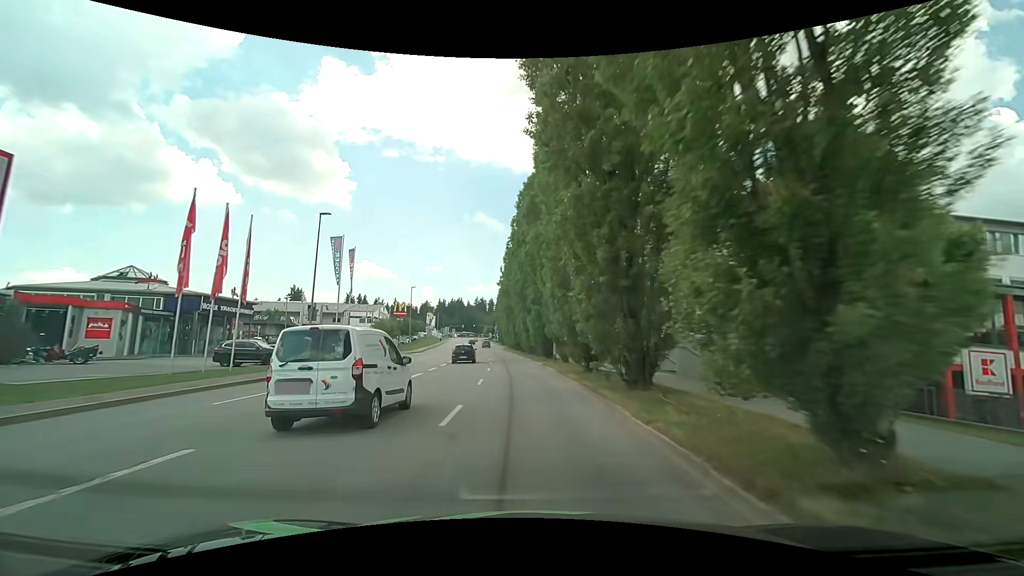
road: tertiary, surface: asphalt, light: Day
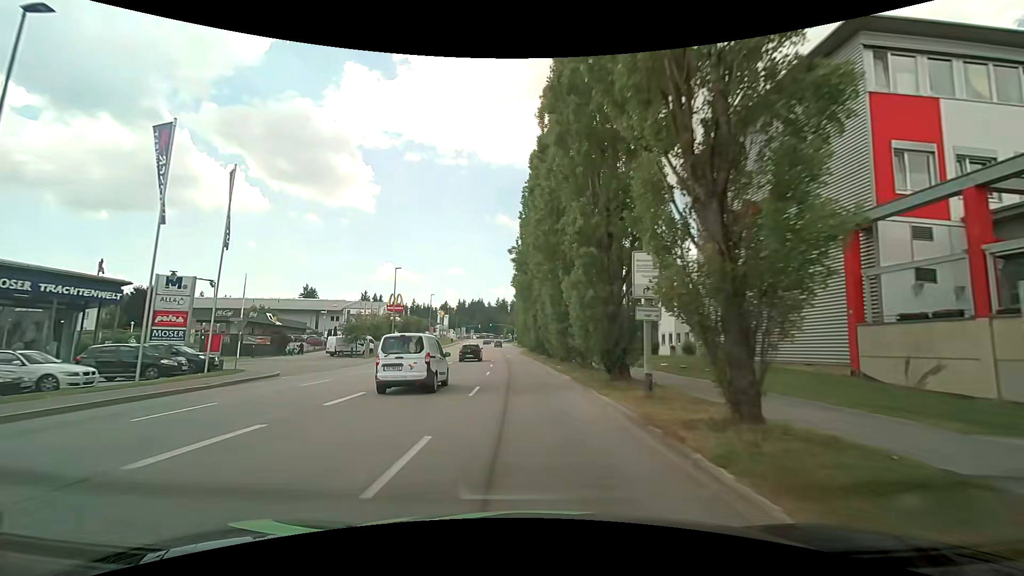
(-0.9, +22.2) m; -5°
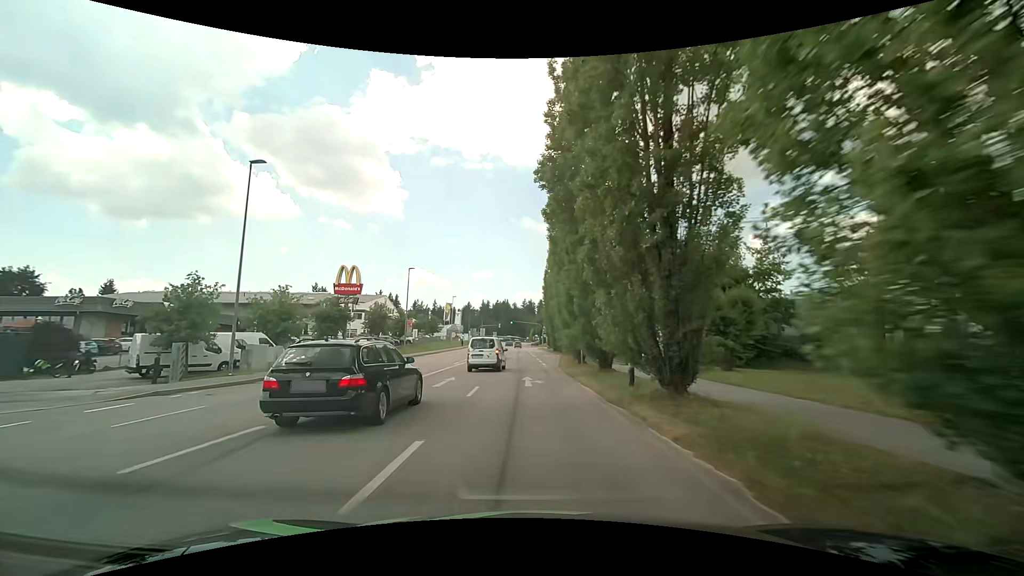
(-0.6, +36.5) m; -2°
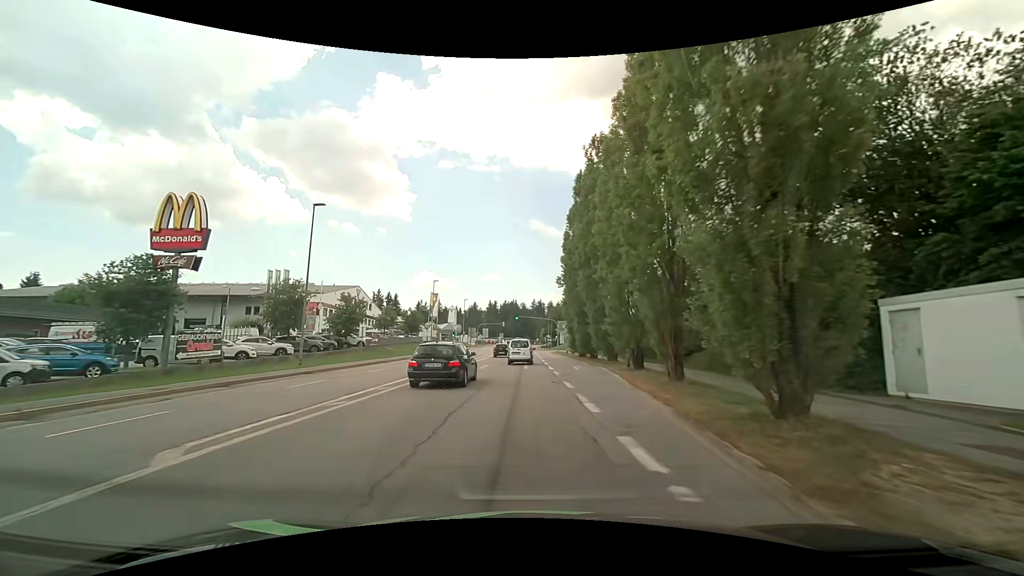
(-0.3, +28.5) m; -1°
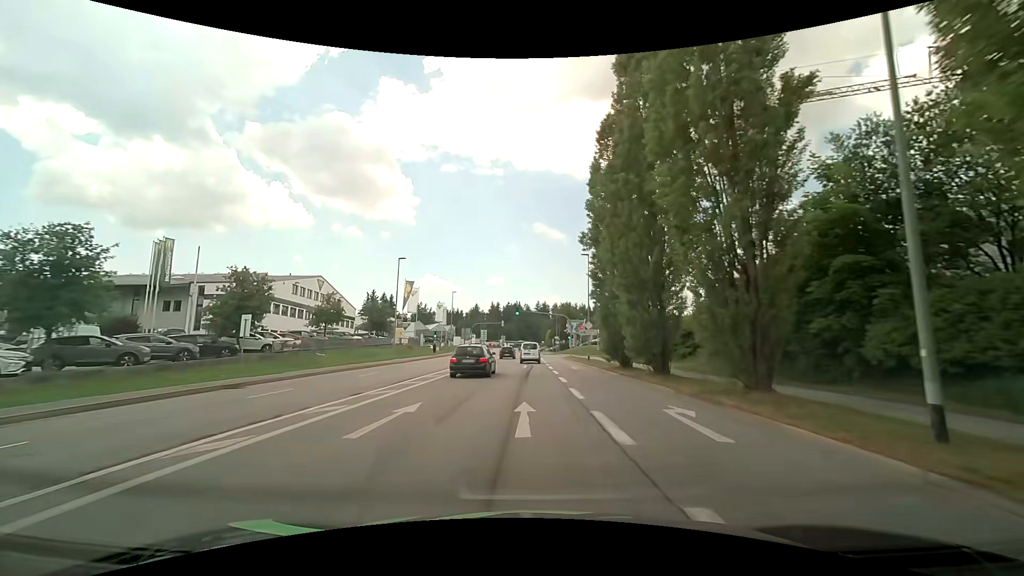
(-0.2, +21.2) m; -1°
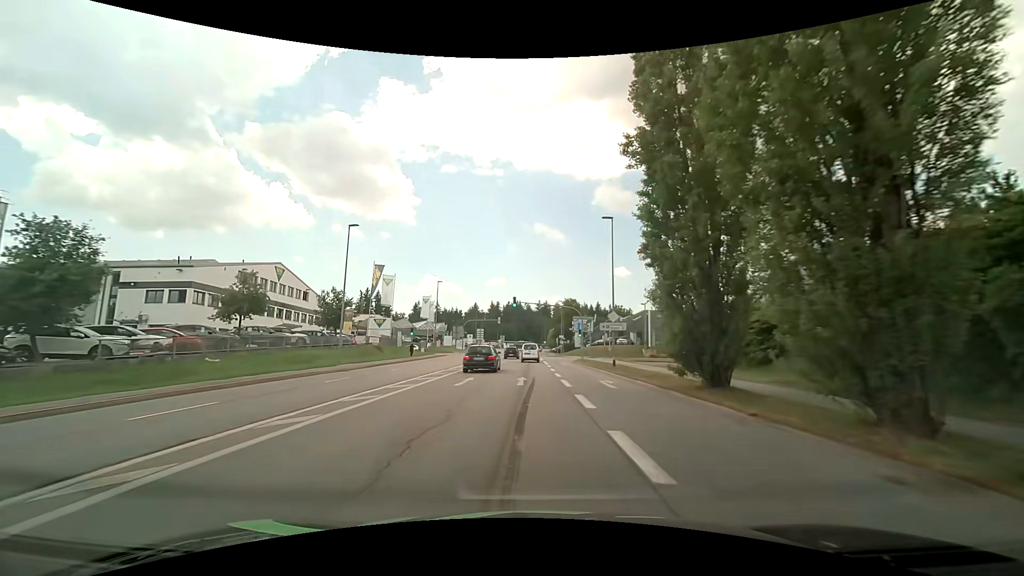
(0.0, +14.3) m; 0°
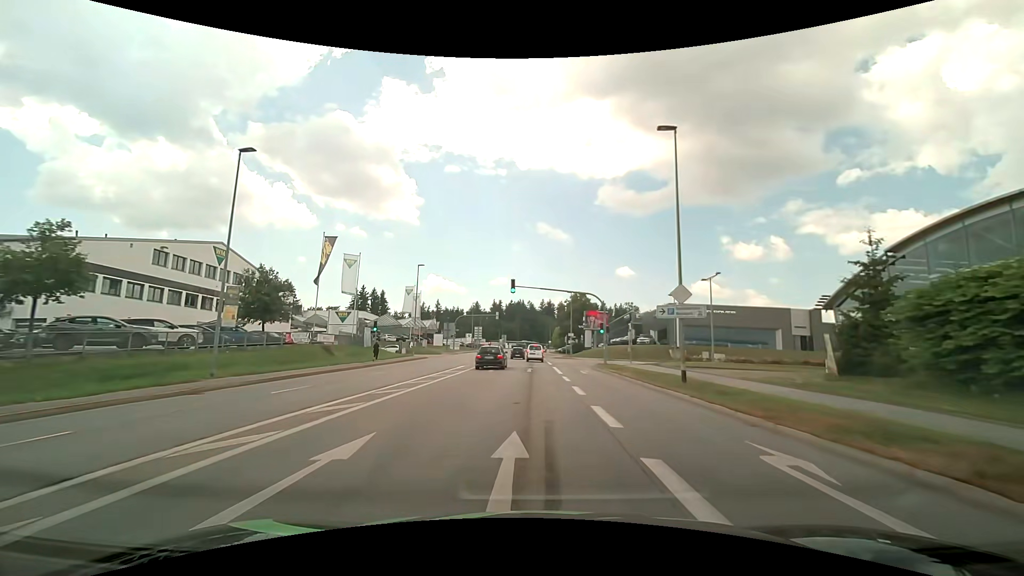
(0.0, +14.6) m; -1°
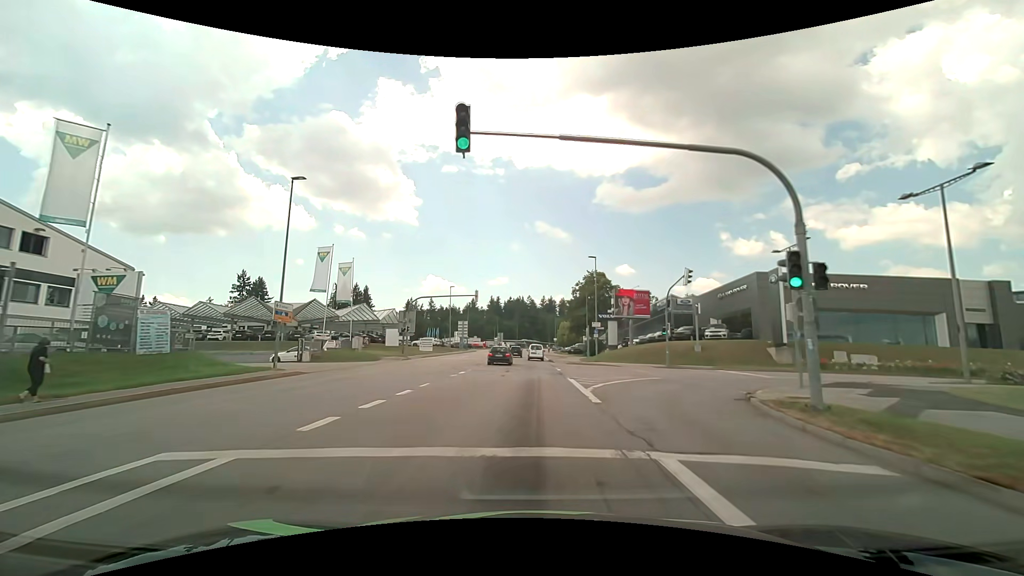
(+0.4, +30.1) m; +1°
(0, +10) (0, +20) (0, +30) (0, +40) (0, +50) (0, +60) (0, +70) (0, +80) (0, +90) (0, +100) m
